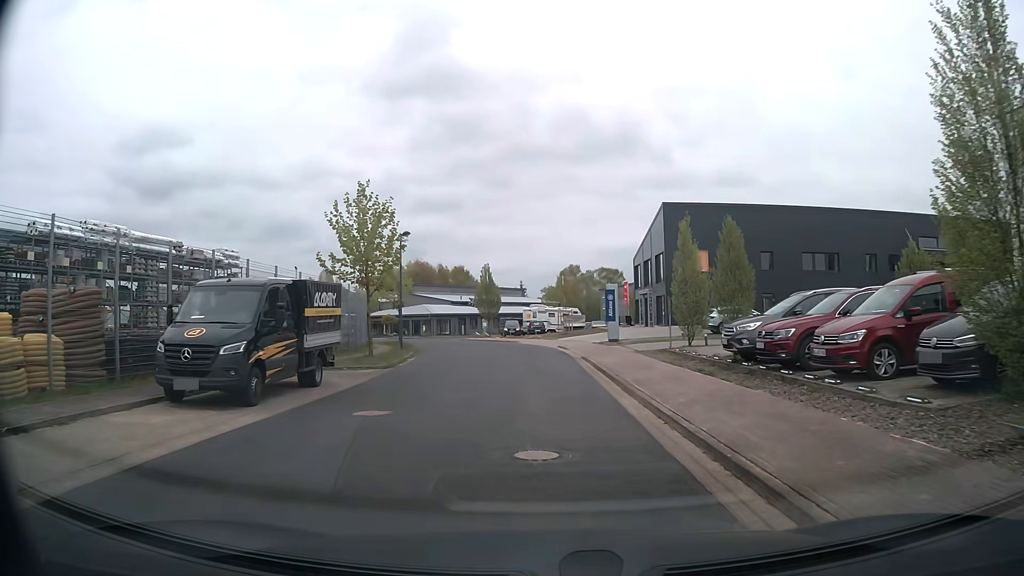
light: Day
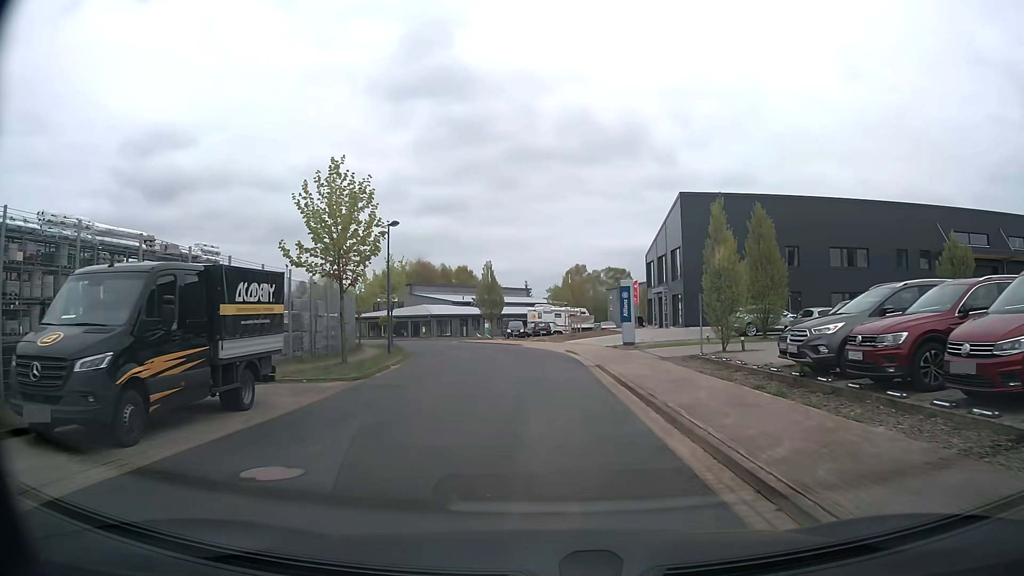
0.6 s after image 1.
(0.0, +4.2) m; 0°
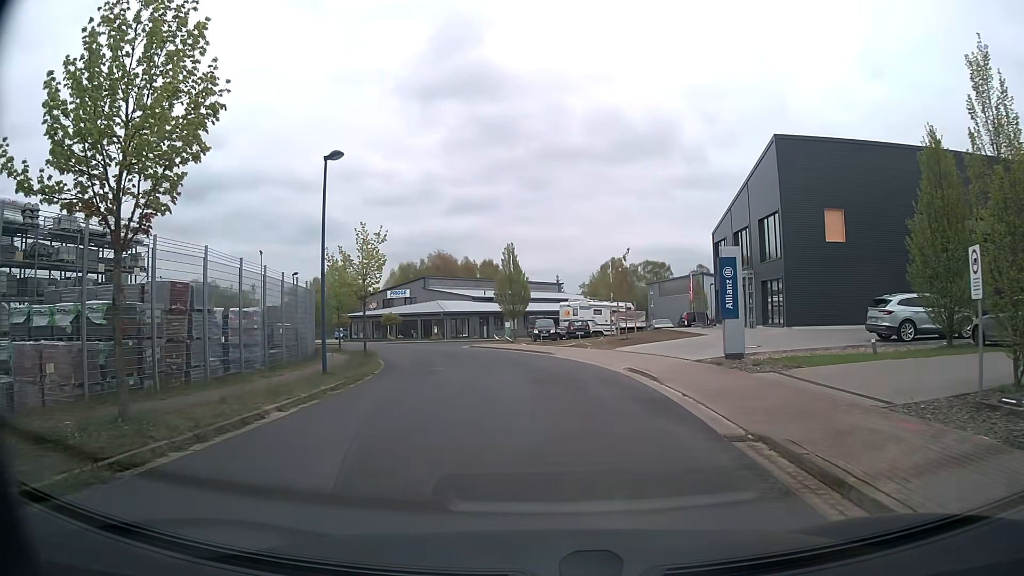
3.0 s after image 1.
(-0.2, +13.4) m; -3°
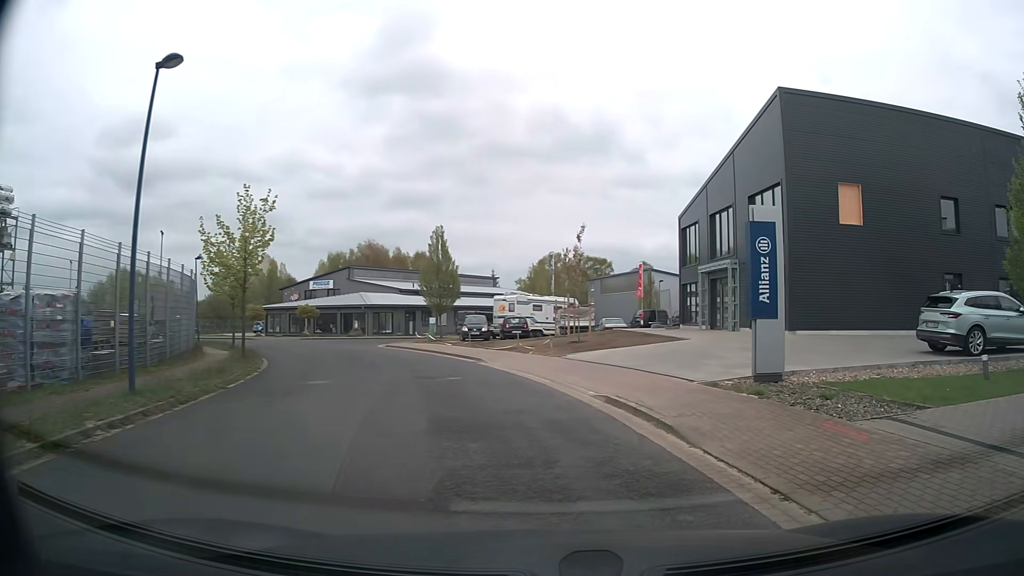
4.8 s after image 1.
(0.0, +7.2) m; +5°
